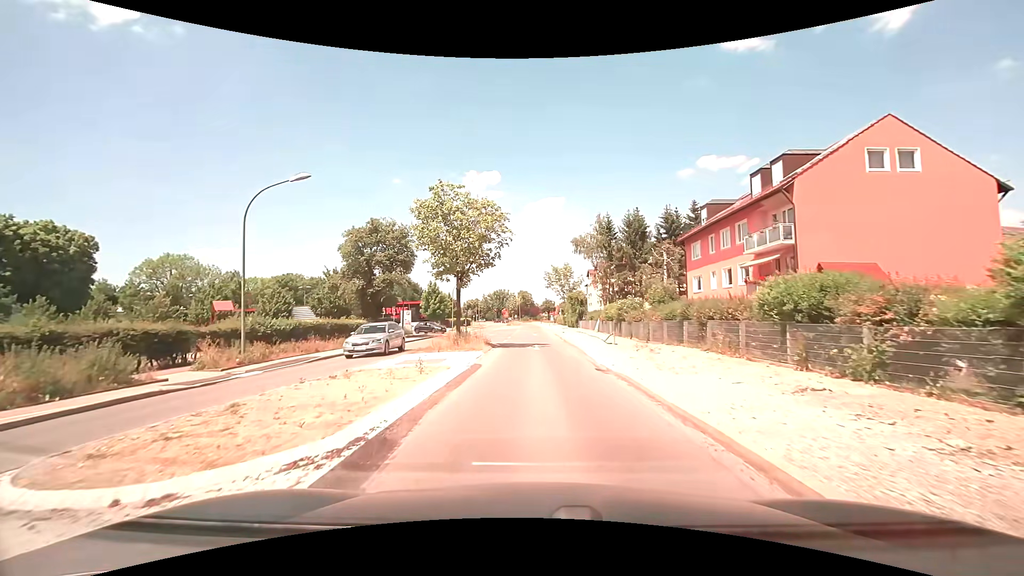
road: secondary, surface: asphalt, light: Day
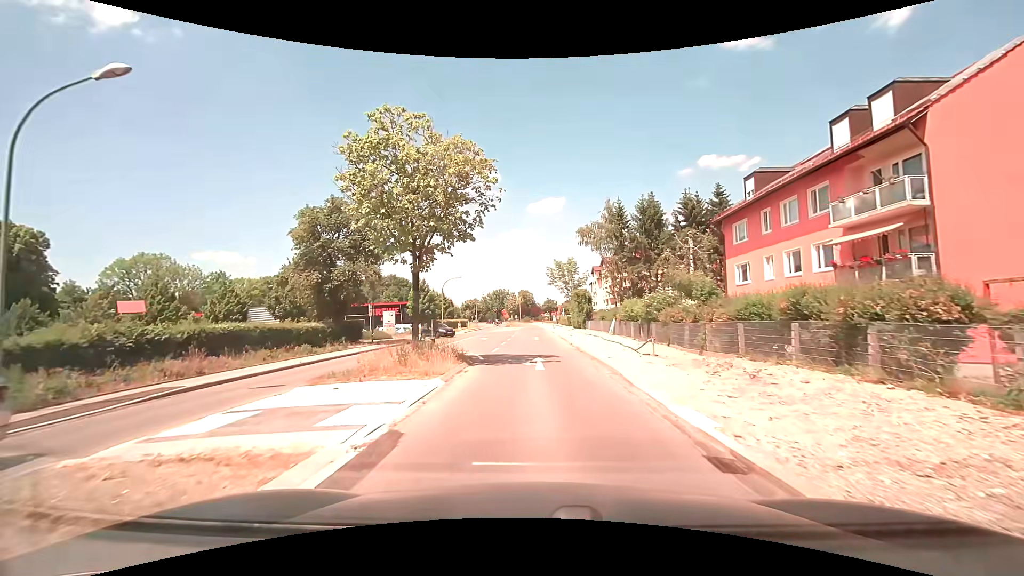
(0.0, +9.0) m; 0°
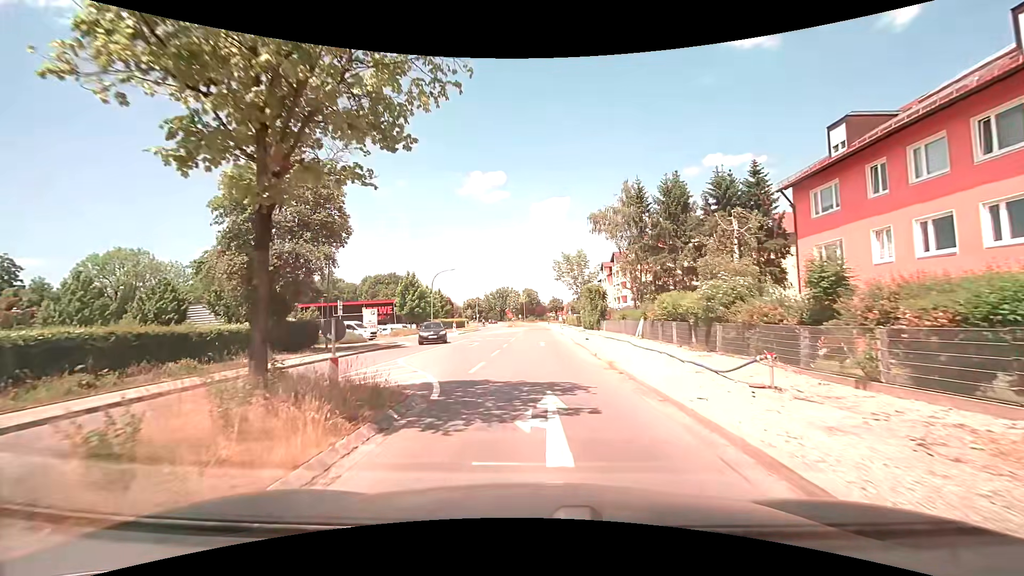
(0.0, +9.1) m; -1°
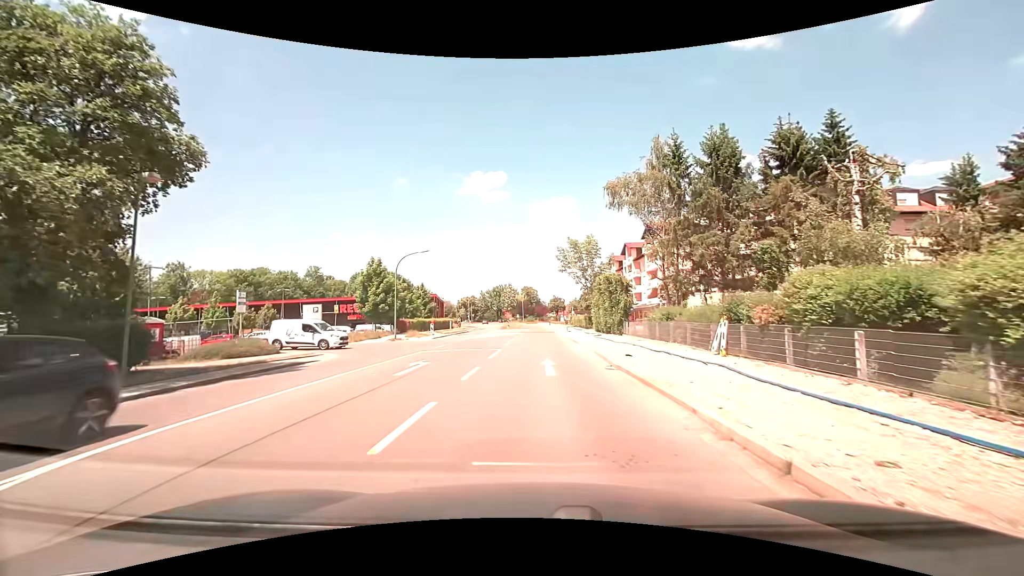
(0.0, +14.1) m; 0°
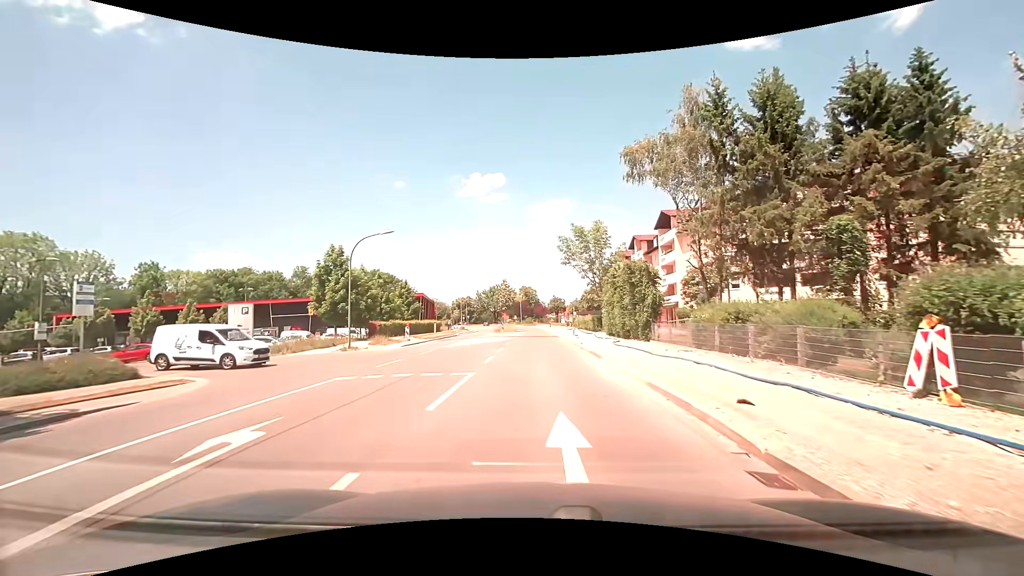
(+0.1, +9.7) m; 0°
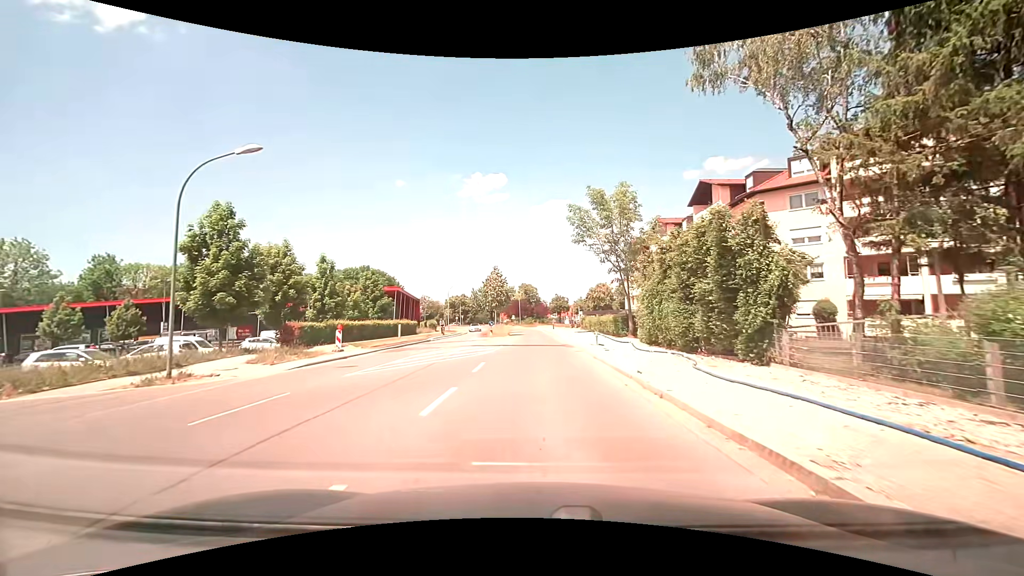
(+0.1, +15.0) m; 0°
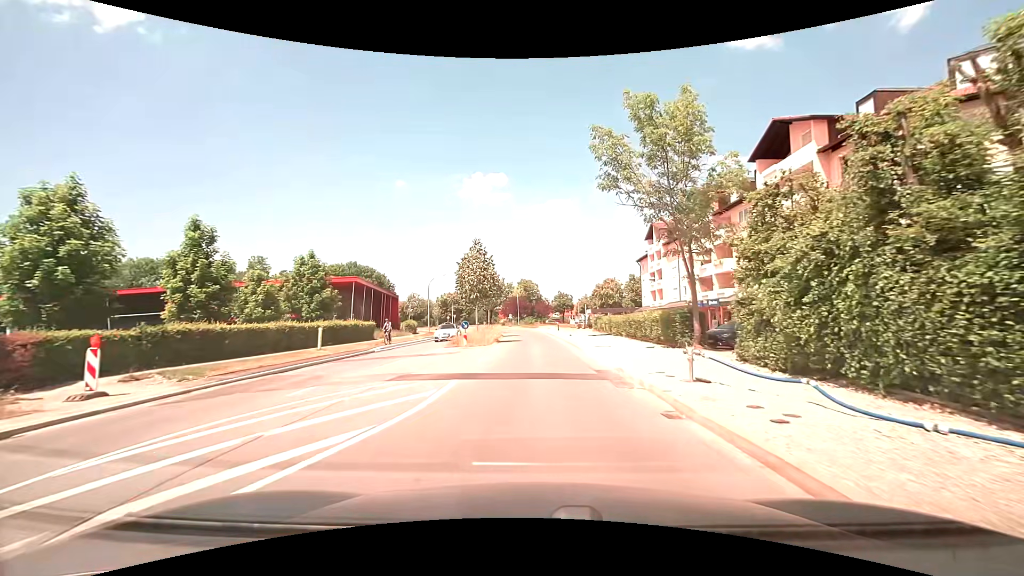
(-0.1, +15.5) m; 0°
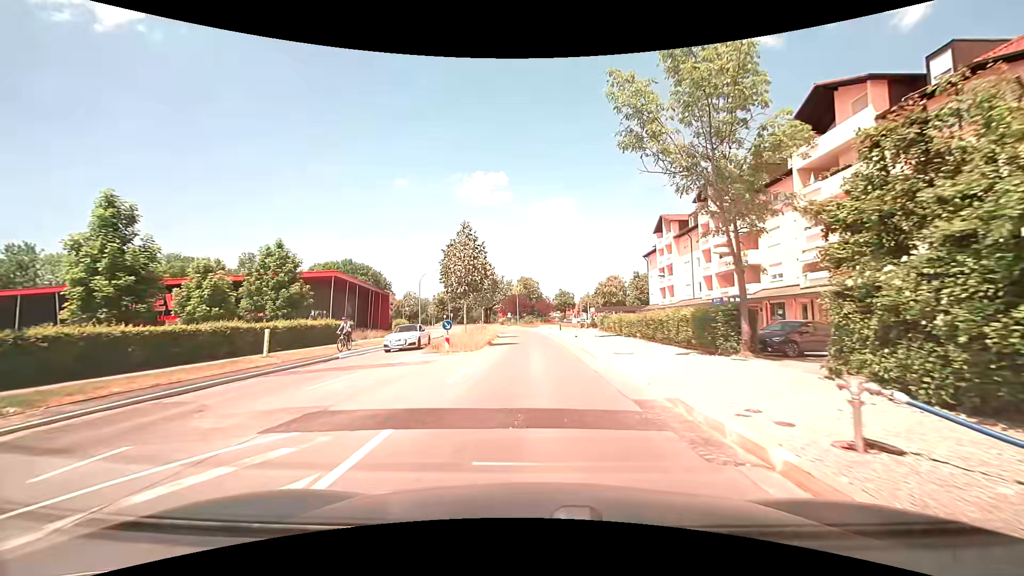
(0.0, +5.2) m; 0°
(0, +10) (0, +20) (0, +30) (-1, +40) (-2, +50) (-3, +60) (-4, +70) (-7, +80) (-10, +89) (-13, +99) m
